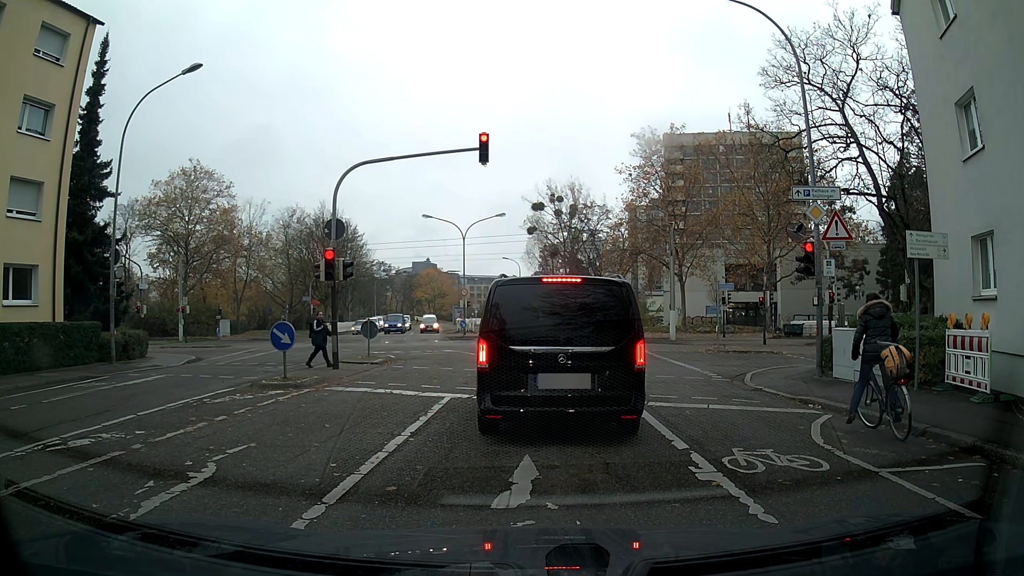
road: residential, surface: asphalt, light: Day
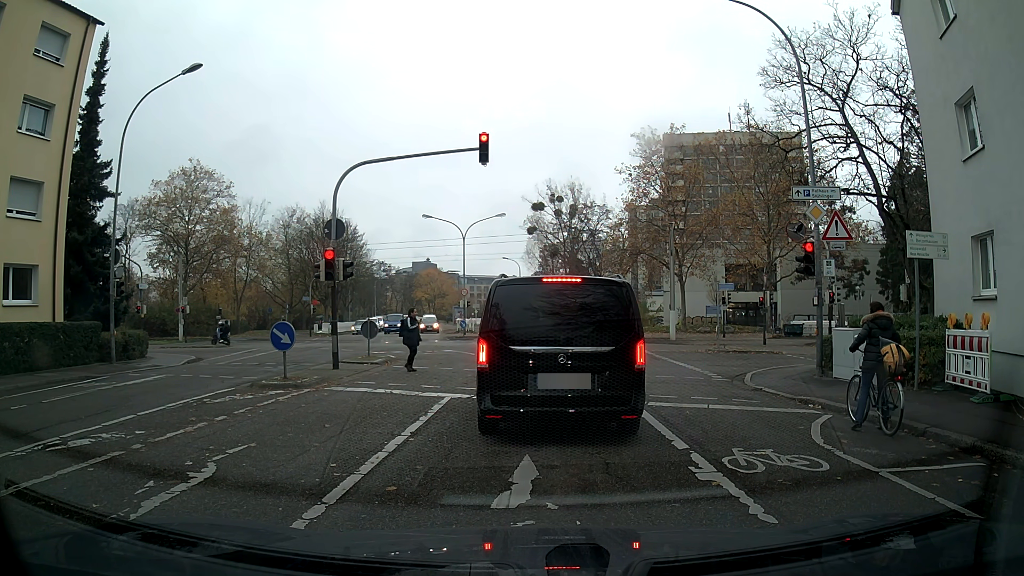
(0.0, 0.0) m; 0°
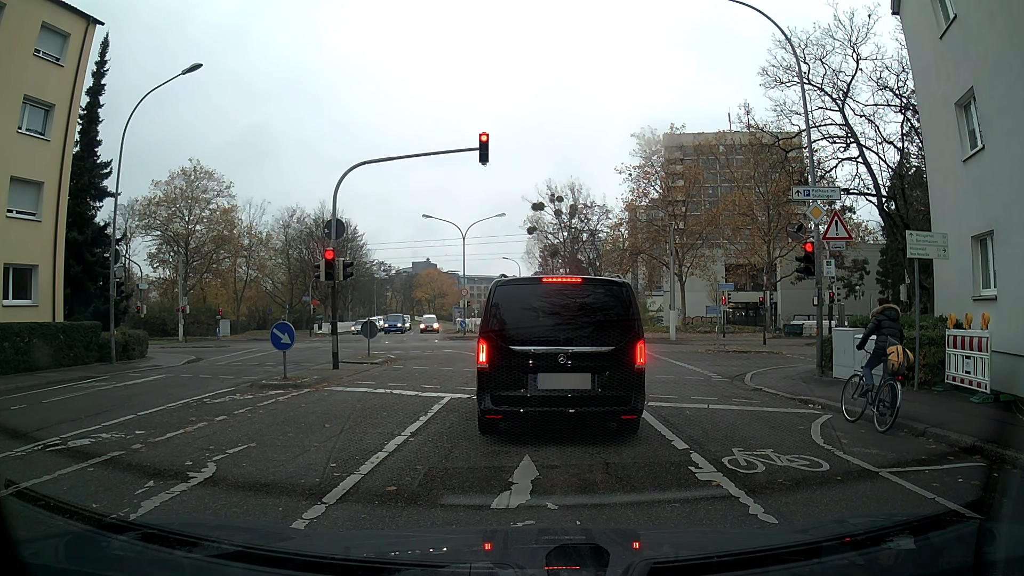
(0.0, 0.0) m; 0°
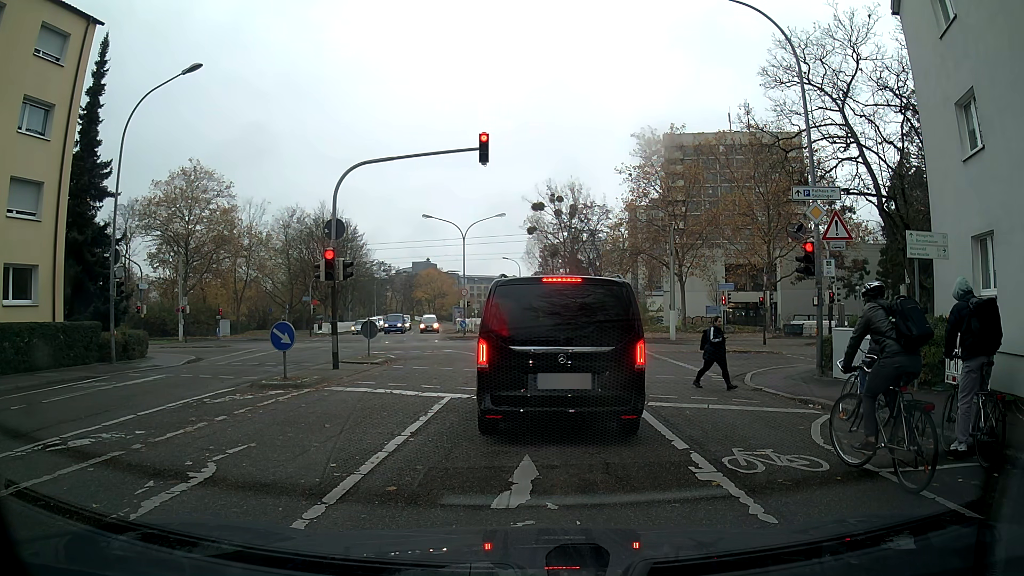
(0.0, 0.0) m; 0°
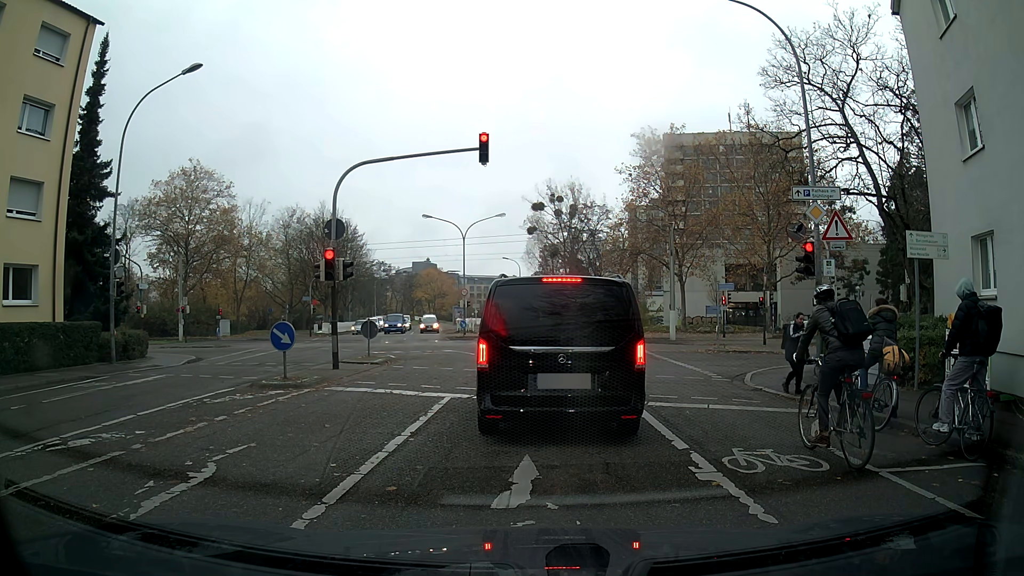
(0.0, 0.0) m; 0°
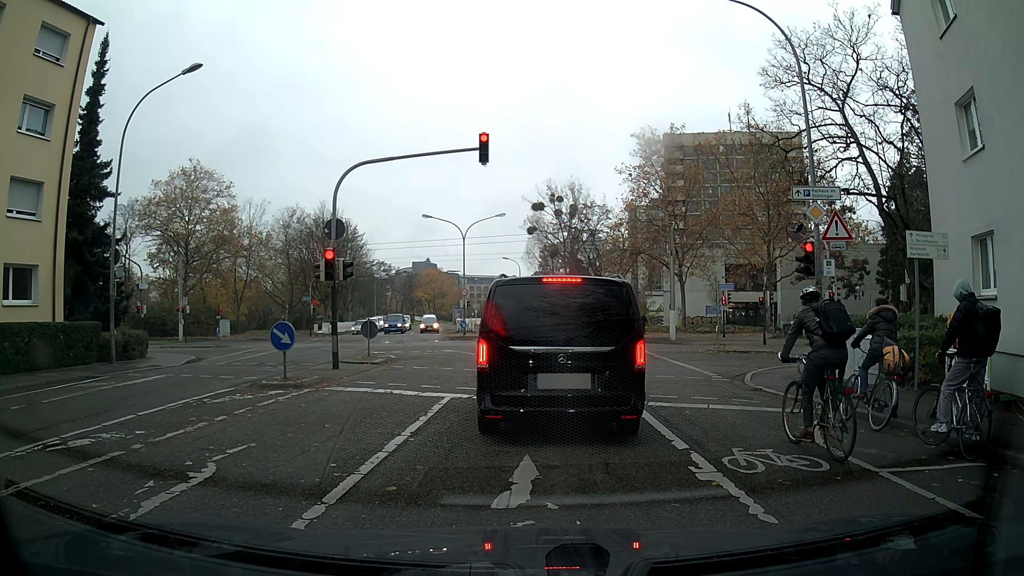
(0.0, 0.0) m; 0°
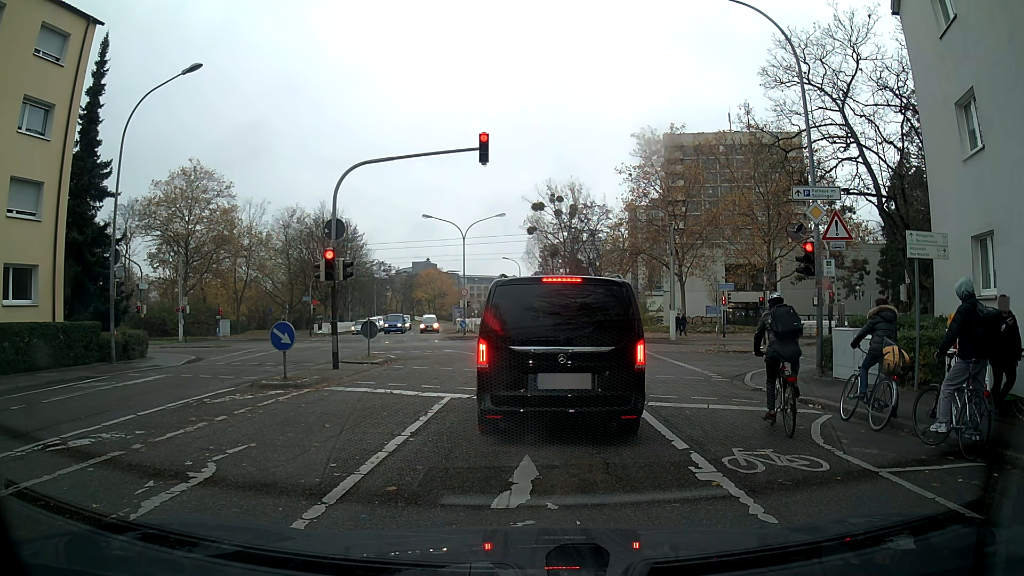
(0.0, 0.0) m; 0°
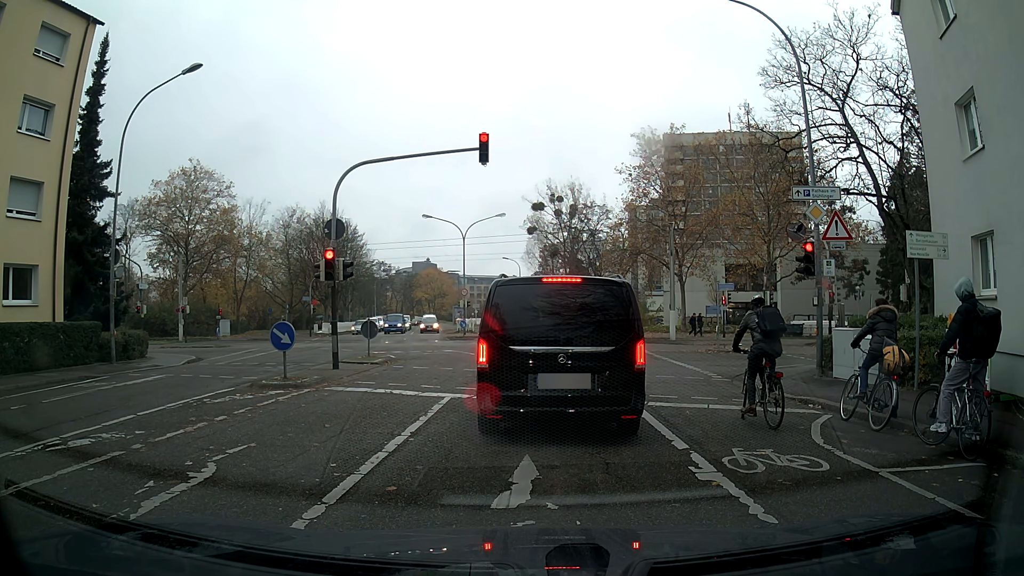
(0.0, 0.0) m; 0°
(0, +10) (+1, +20) (+1, +30) (+1, +40) (0, +50) (-1, +60) (-3, +70) (-4, +80) (-7, +89) (-9, +99) m
